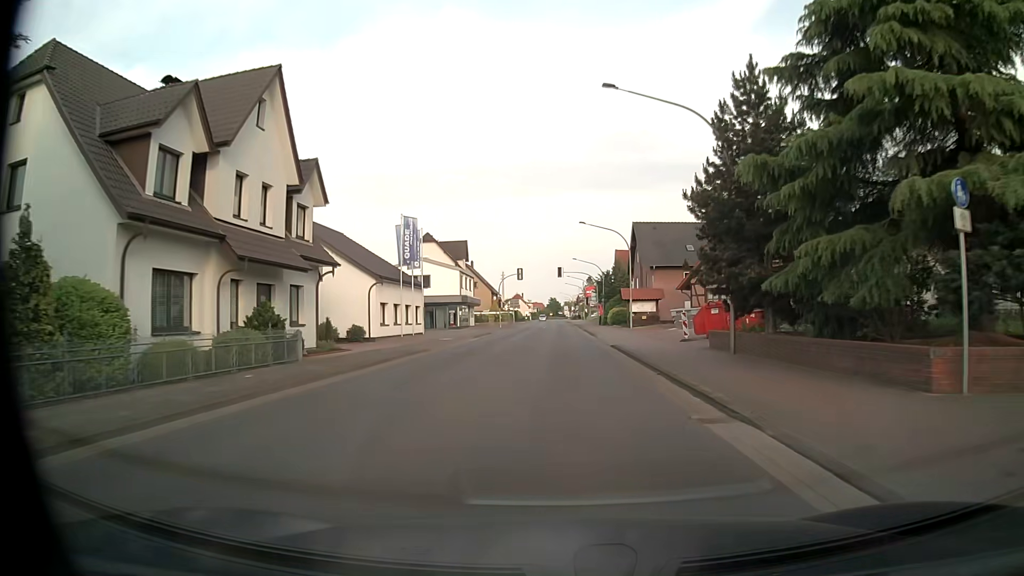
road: tertiary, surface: asphalt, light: Day
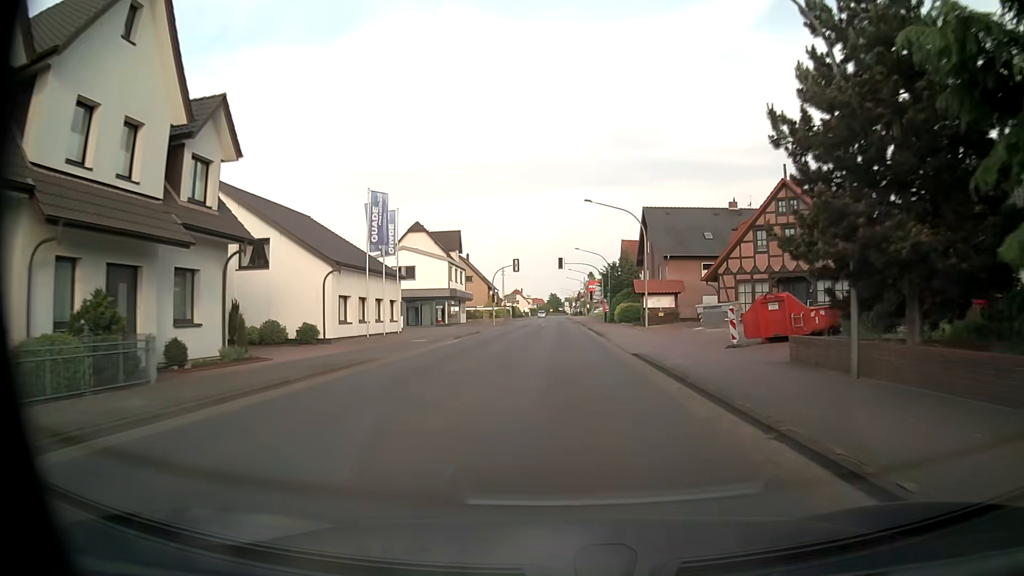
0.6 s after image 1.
(0.0, +8.2) m; 0°
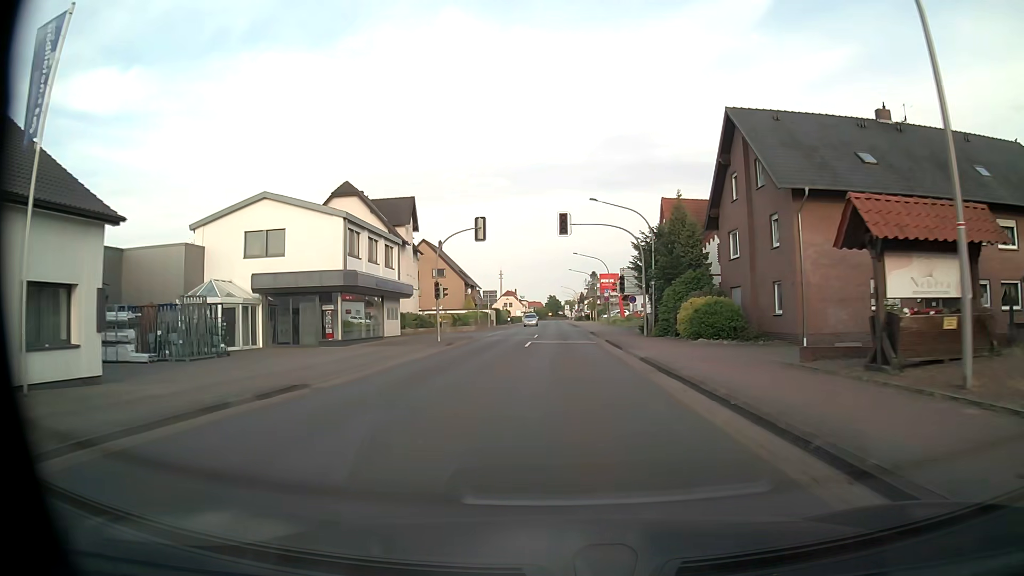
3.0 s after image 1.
(0.0, +32.9) m; 0°
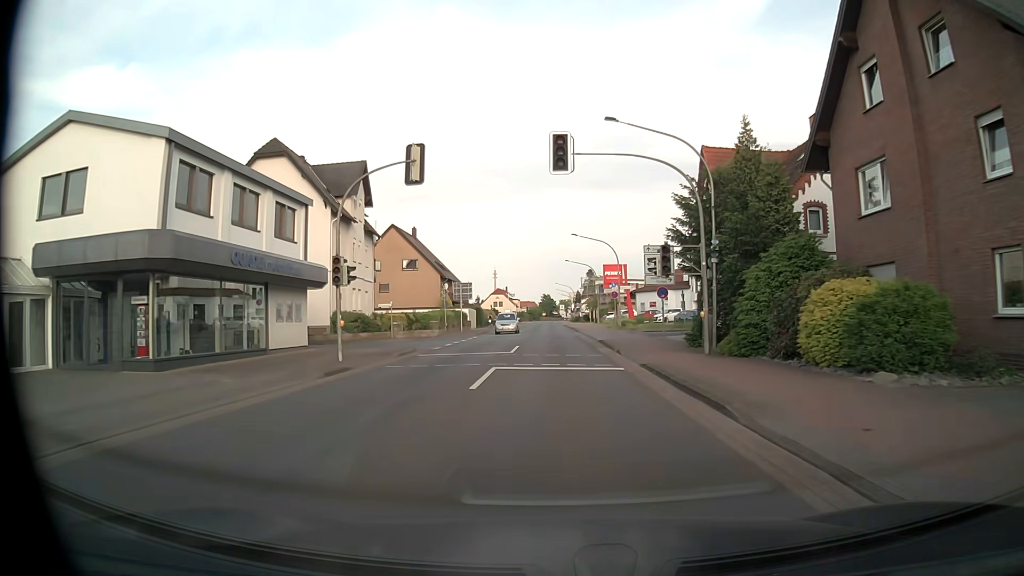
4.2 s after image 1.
(+0.1, +16.4) m; +1°
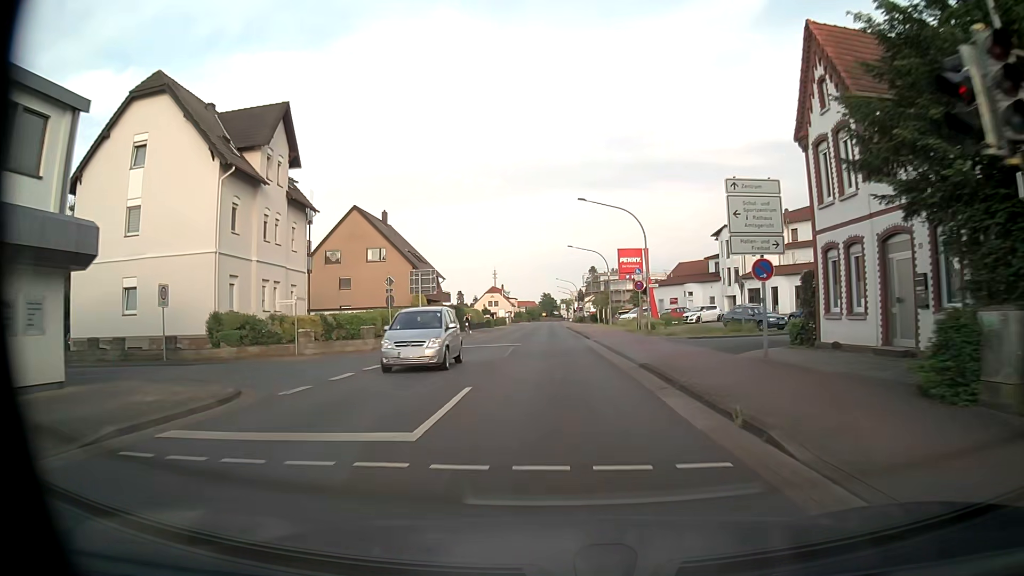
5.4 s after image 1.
(0.0, +16.4) m; 0°
(0, +10) (0, +20) (0, +30) (0, +40) (-1, +50) (-1, +60) (-1, +70) (-1, +80) (-1, +90) (-1, +100) m
